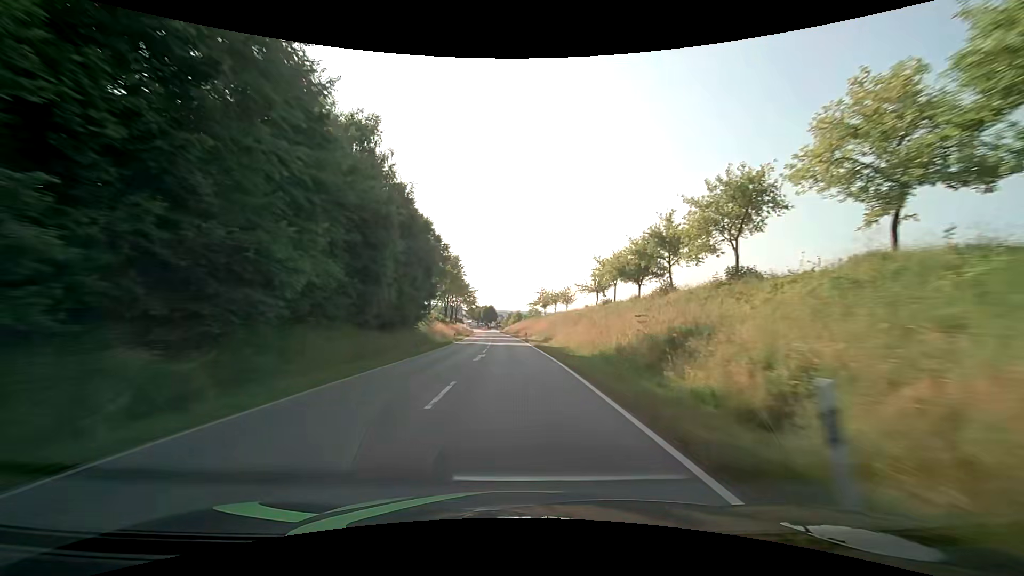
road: secondary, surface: asphalt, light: Day
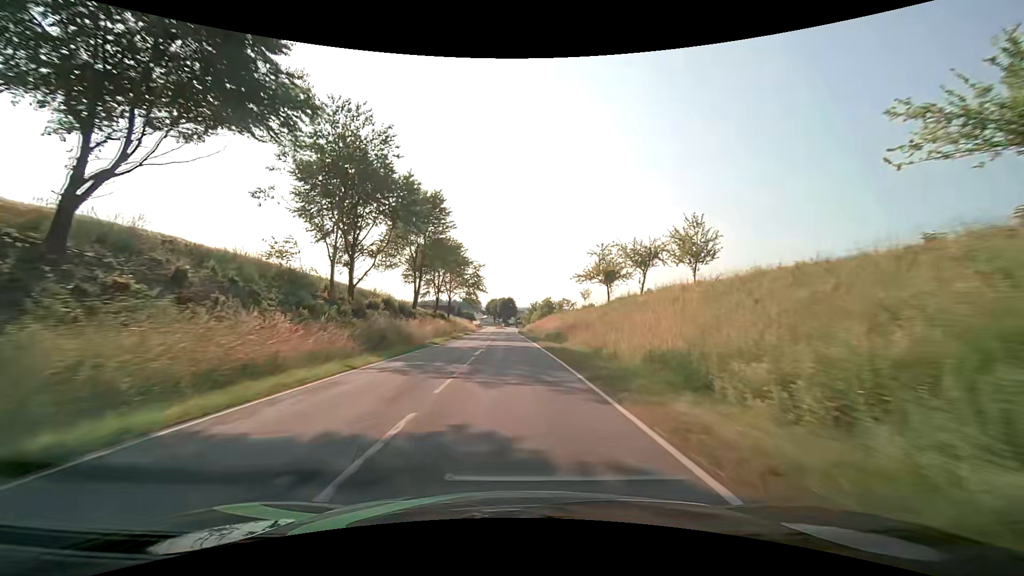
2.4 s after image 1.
(-1.3, +52.9) m; -2°
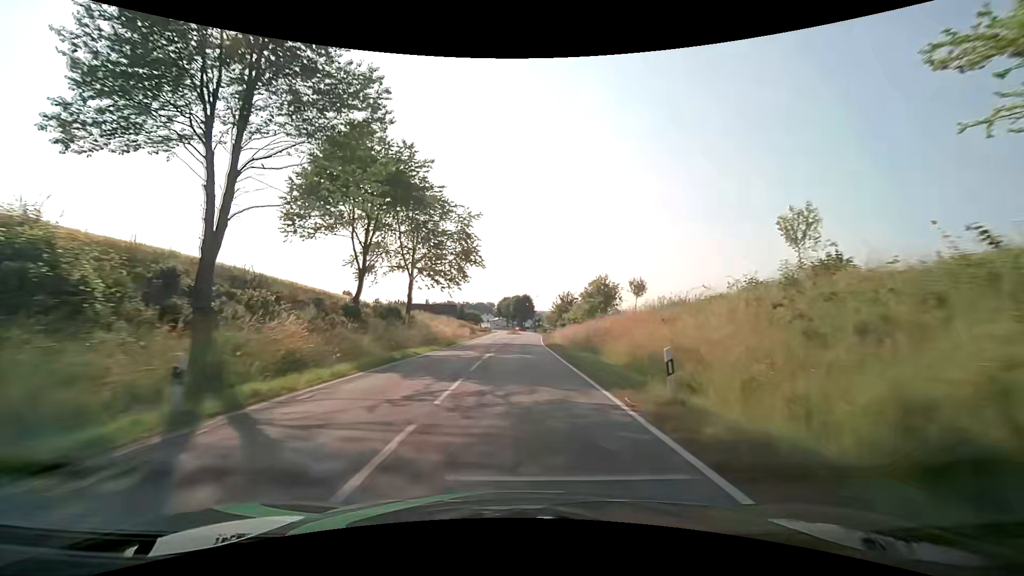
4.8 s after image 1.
(-1.0, +43.6) m; -2°
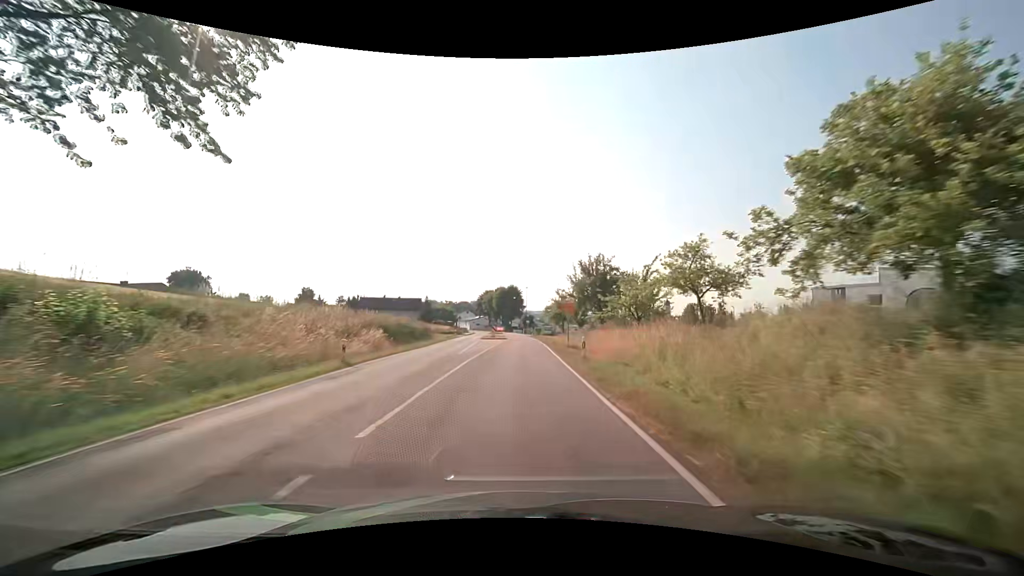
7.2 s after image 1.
(+0.5, +39.0) m; +2°
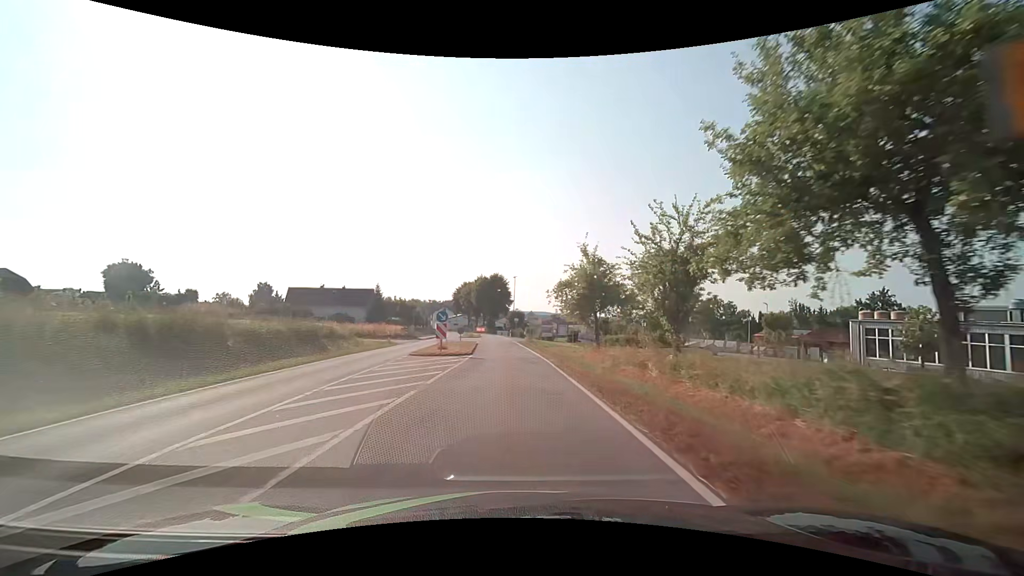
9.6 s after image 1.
(+0.4, +31.7) m; +1°
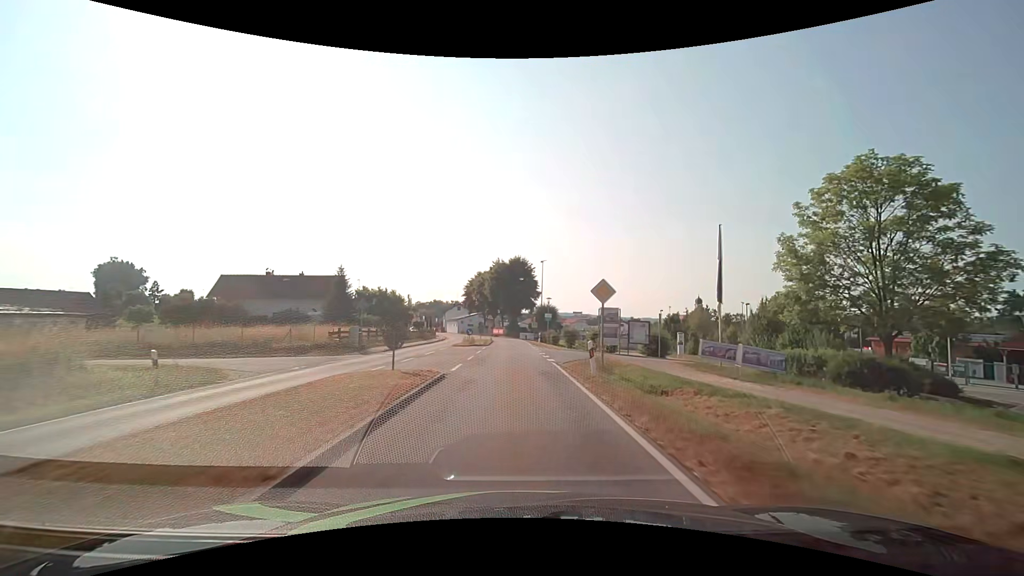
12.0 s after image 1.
(-0.5, +29.5) m; -3°
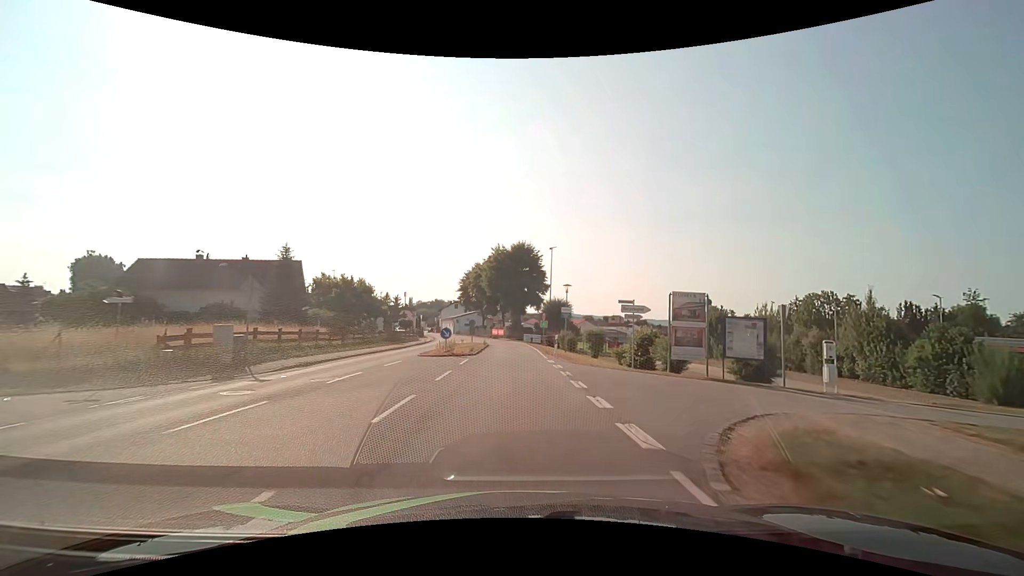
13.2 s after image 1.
(-0.1, +15.1) m; 0°
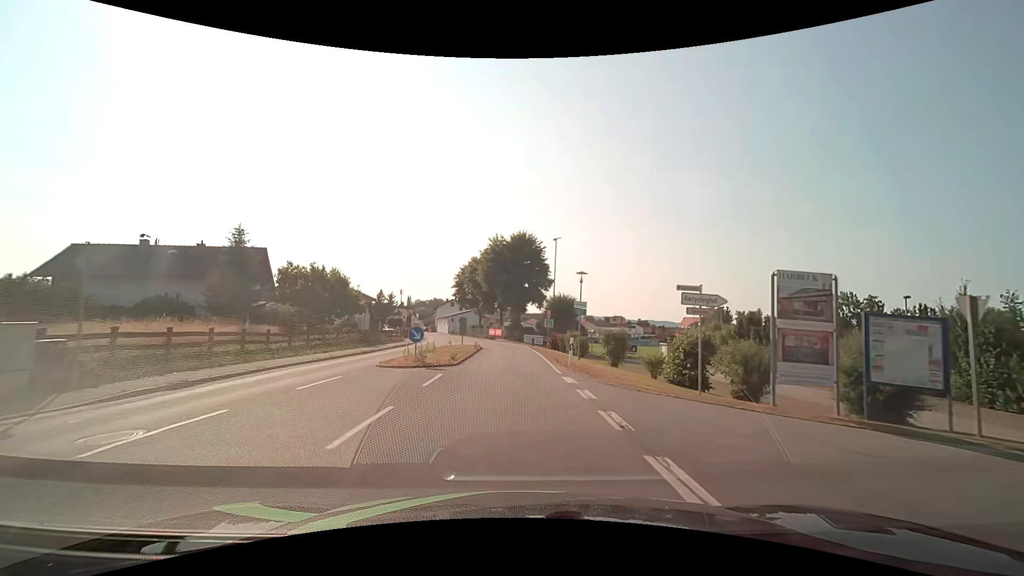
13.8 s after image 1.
(0.0, +7.6) m; 0°
(0, +10) (0, +20) (0, +30) (-1, +40) (-2, +50) (-4, +60) (-7, +69) (-9, +79) (-12, +89) (-15, +98) m
